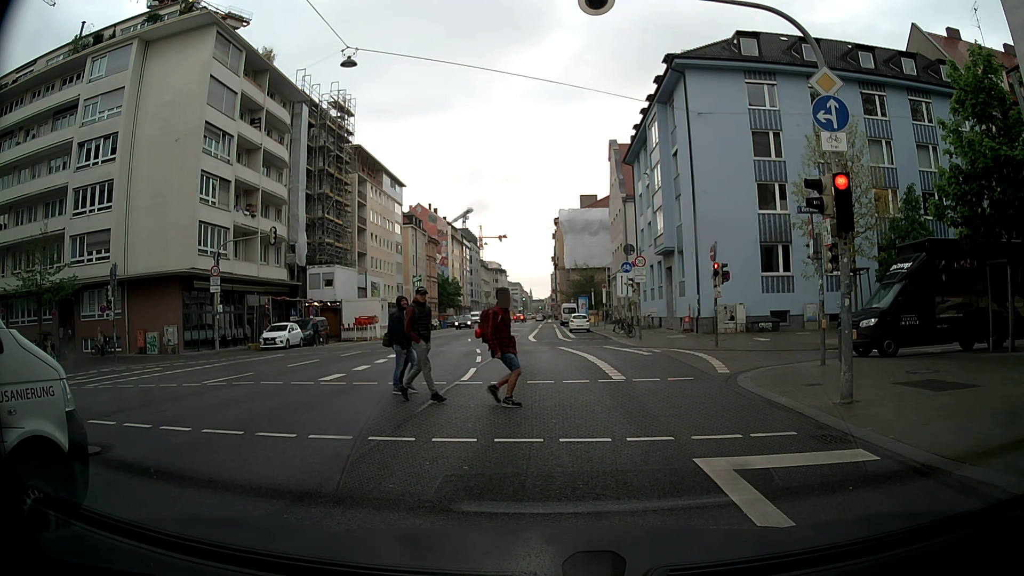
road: secondary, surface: asphalt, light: Day
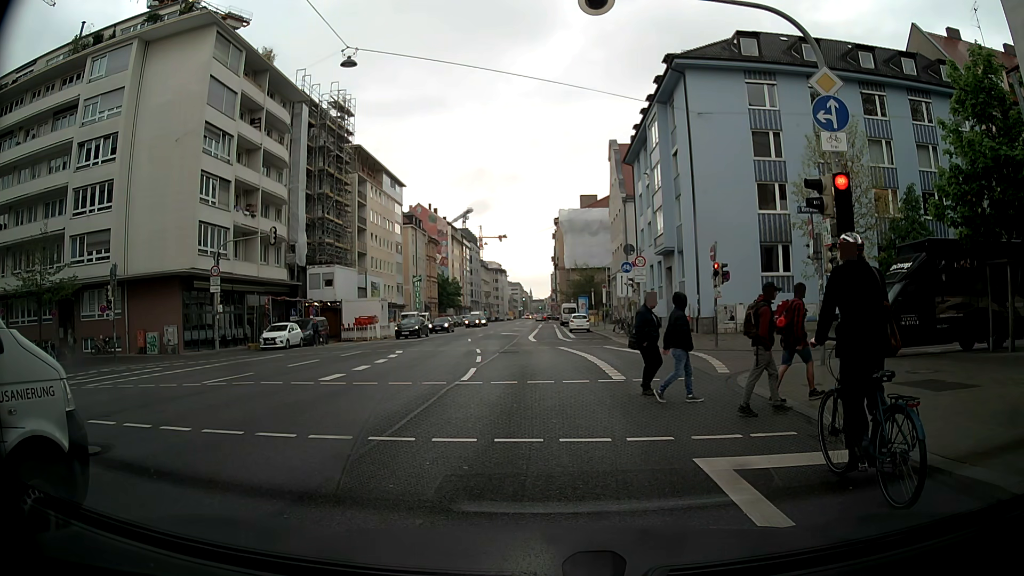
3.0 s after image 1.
(0.0, 0.0) m; 0°
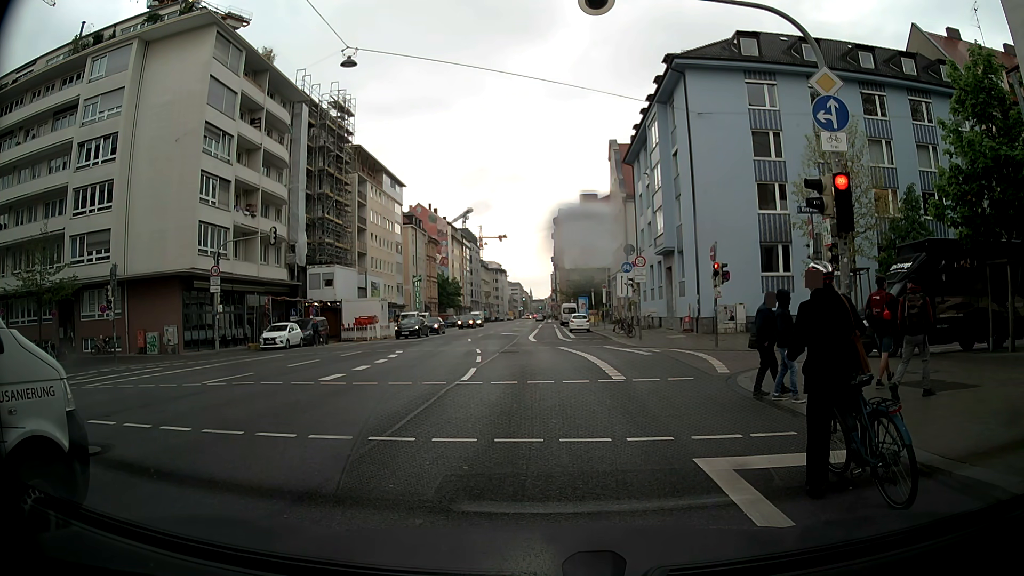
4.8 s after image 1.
(0.0, 0.0) m; 0°
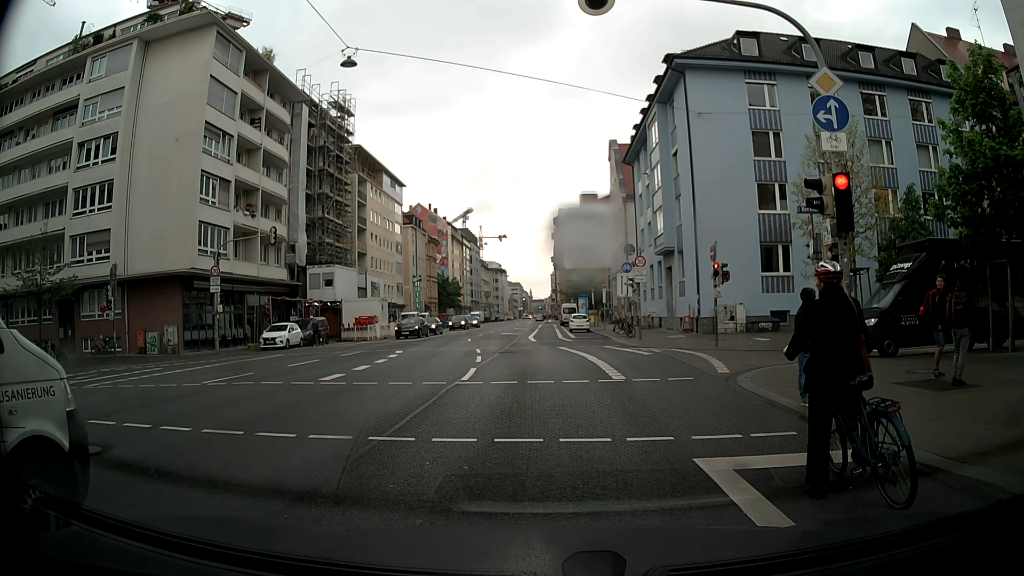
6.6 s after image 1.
(0.0, 0.0) m; 0°
